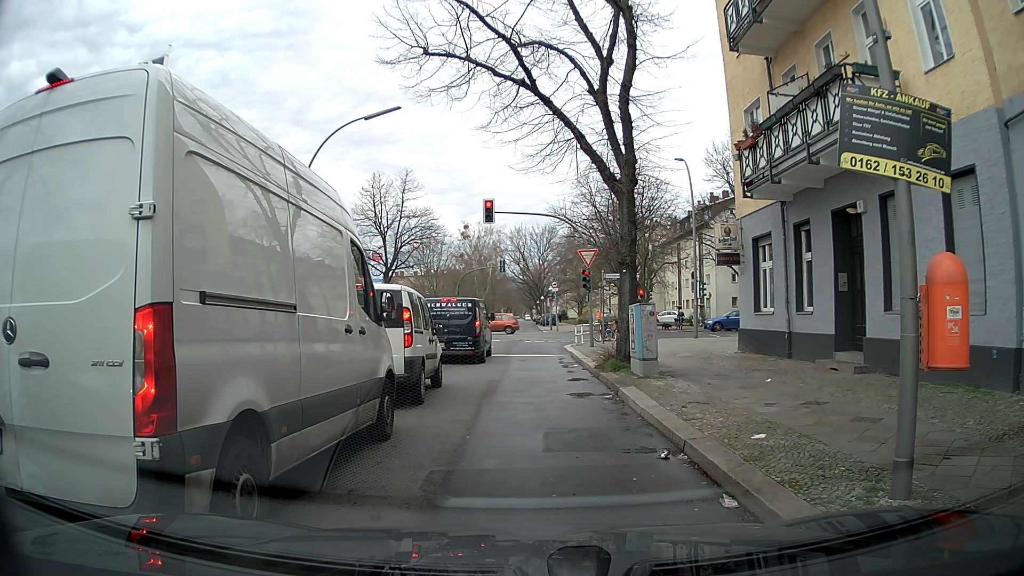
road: residential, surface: asphalt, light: Day
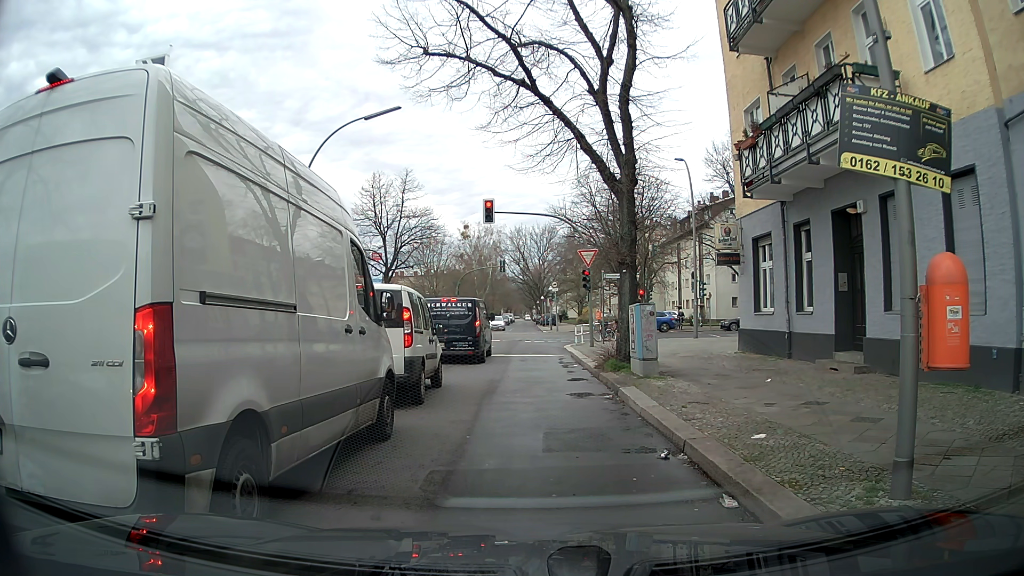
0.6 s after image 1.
(0.0, 0.0) m; 0°
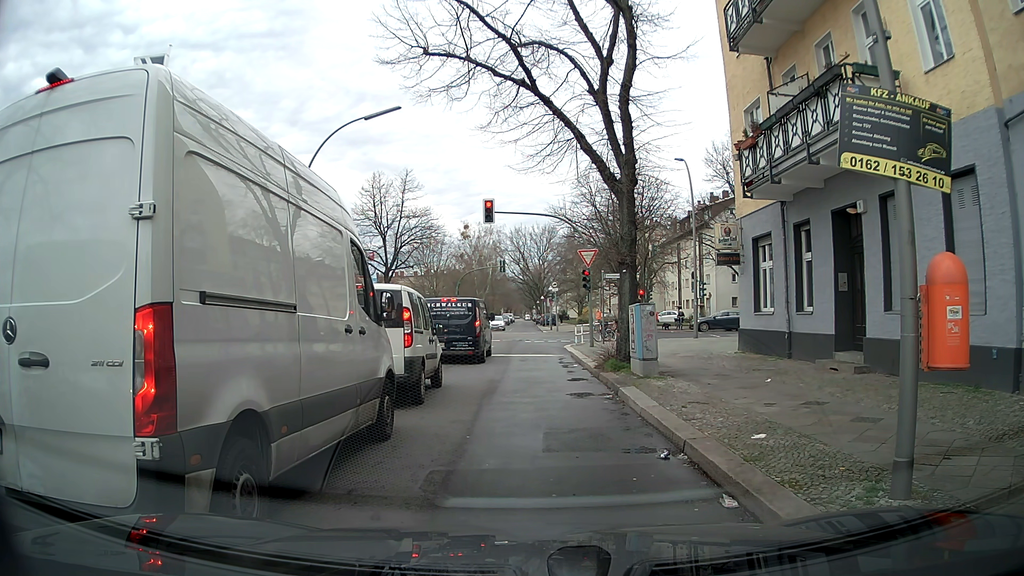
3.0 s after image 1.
(0.0, 0.0) m; 0°
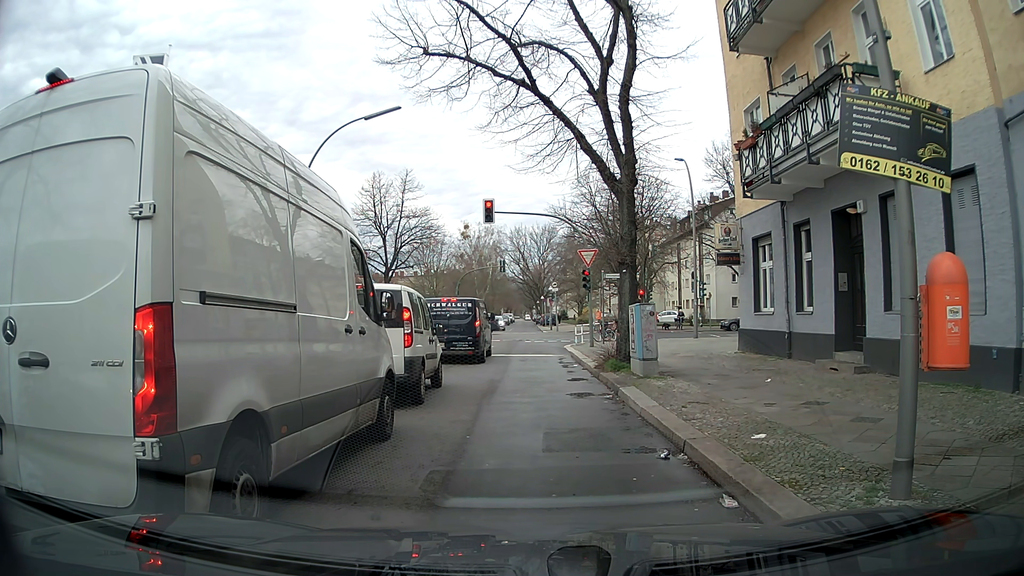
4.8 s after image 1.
(0.0, 0.0) m; 0°
